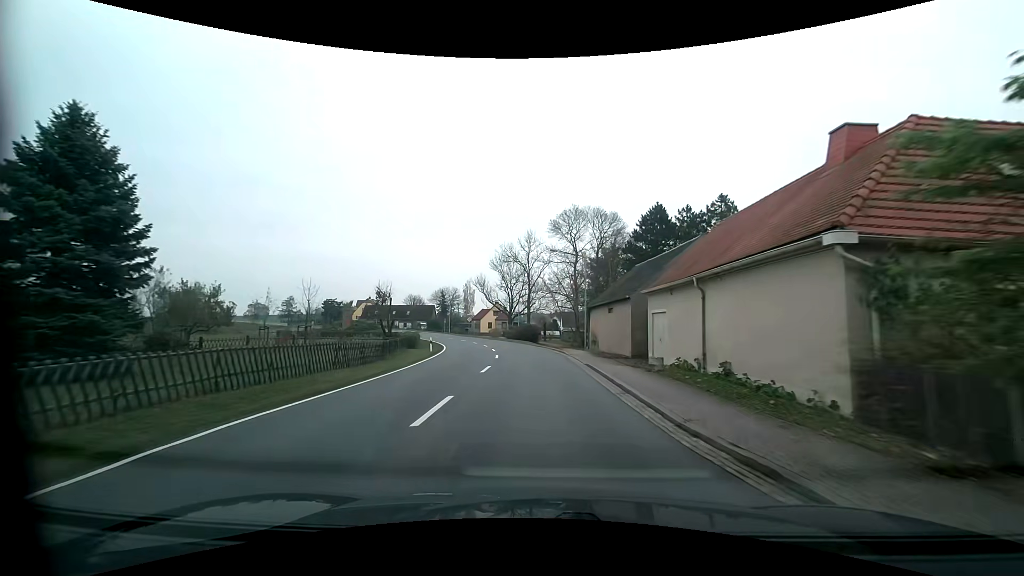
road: primary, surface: asphalt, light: Day
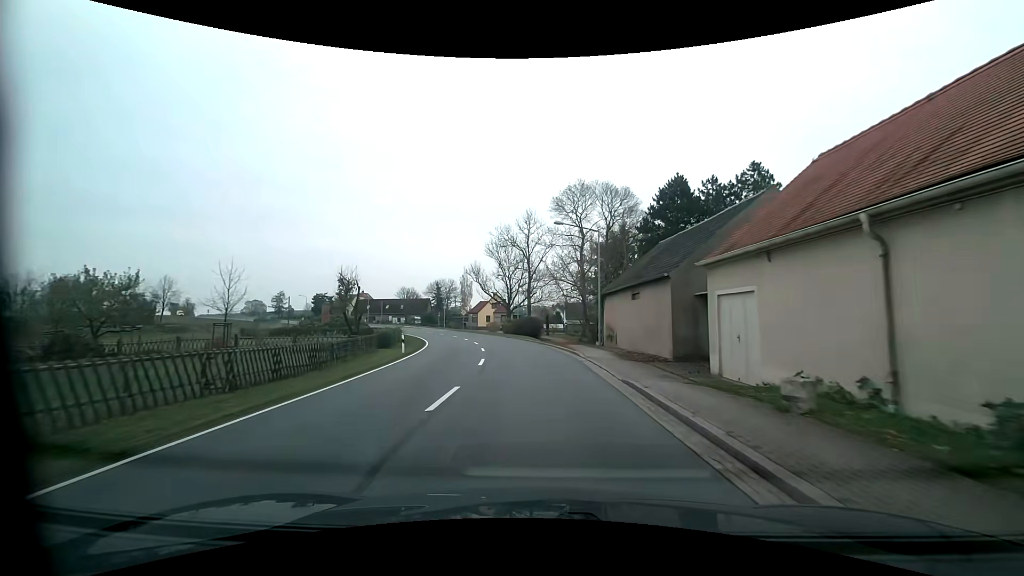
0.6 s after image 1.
(0.0, +8.1) m; 0°
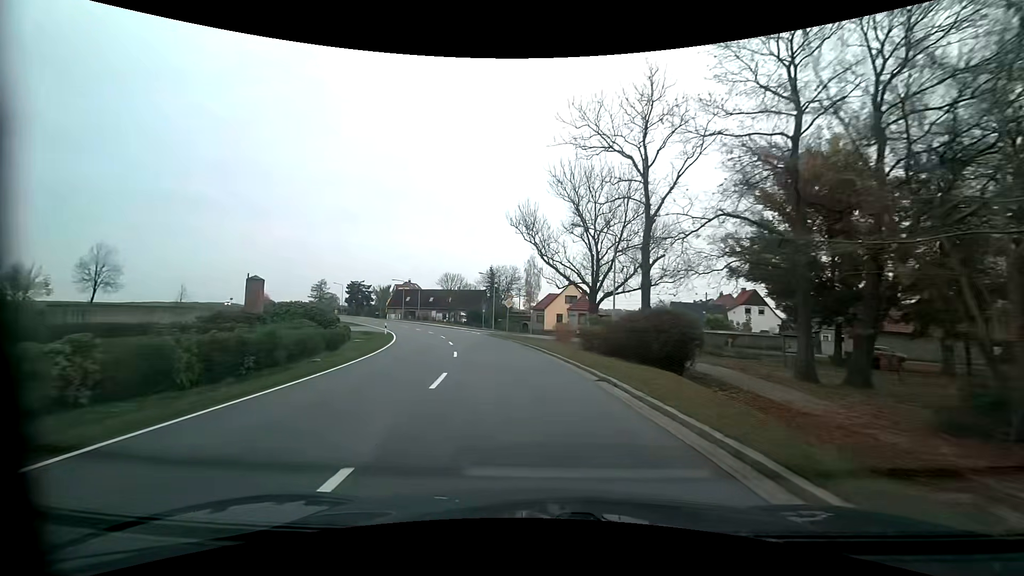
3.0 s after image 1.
(-2.1, +33.7) m; -9°
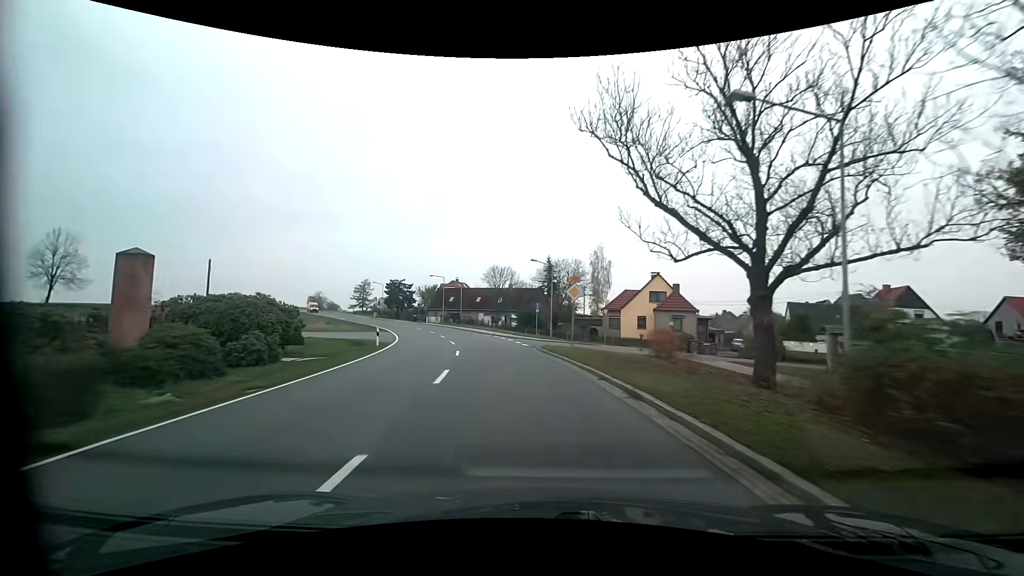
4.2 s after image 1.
(-1.1, +17.6) m; -7°
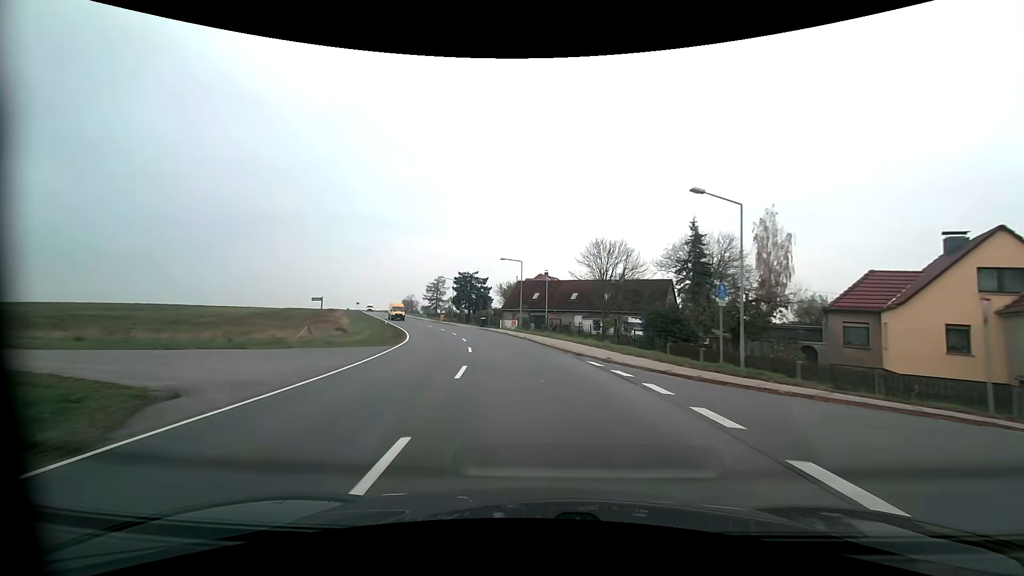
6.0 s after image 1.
(-2.6, +26.5) m; -11°
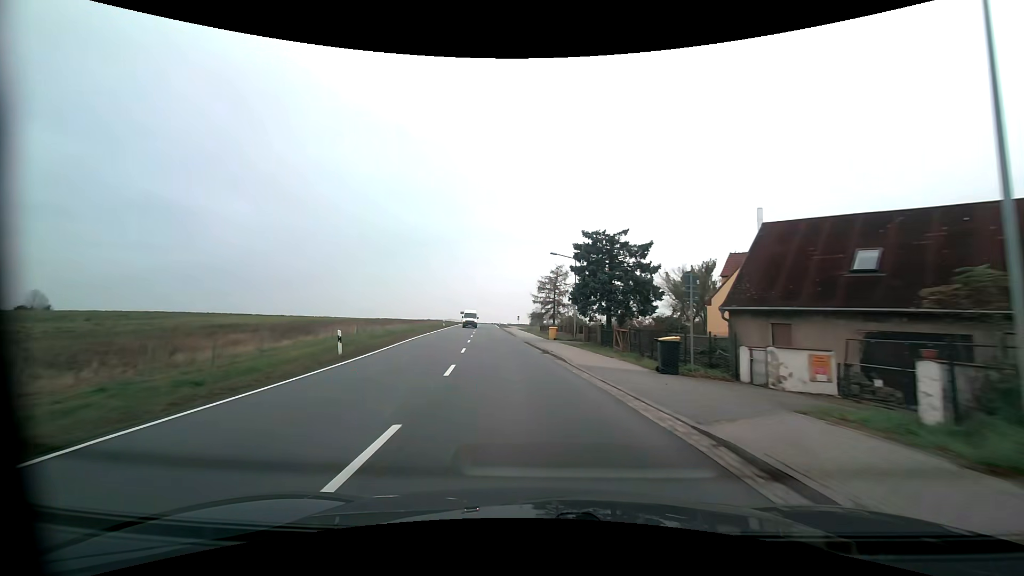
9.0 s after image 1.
(-5.8, +44.3) m; -16°
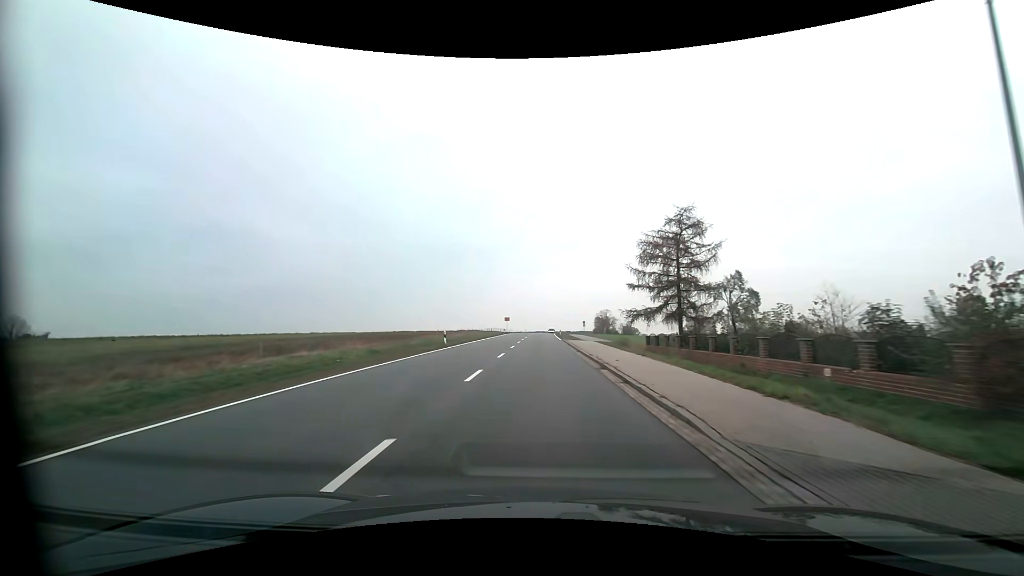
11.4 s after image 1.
(-2.7, +36.9) m; -6°
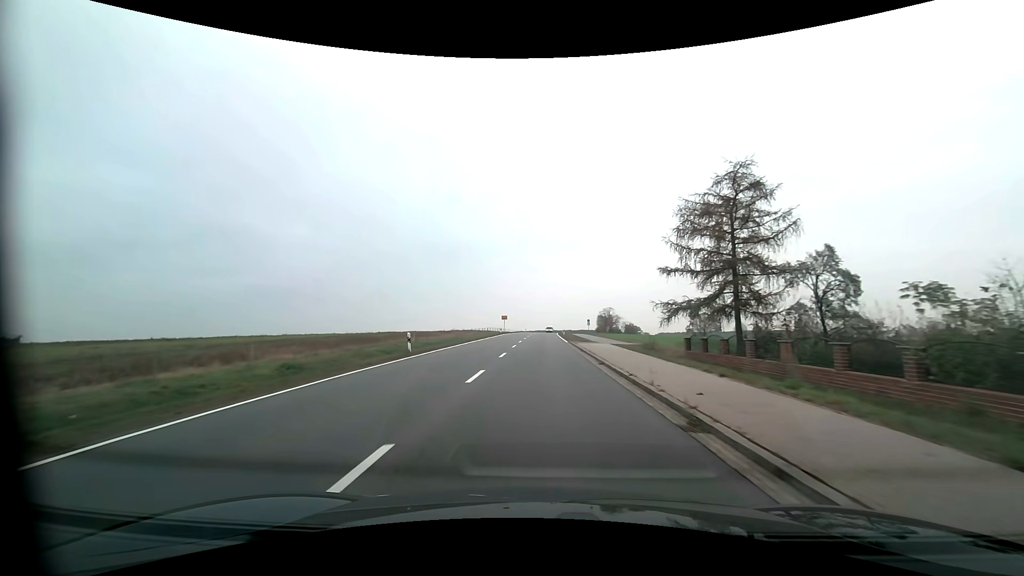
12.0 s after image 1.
(0.0, +9.4) m; 0°
